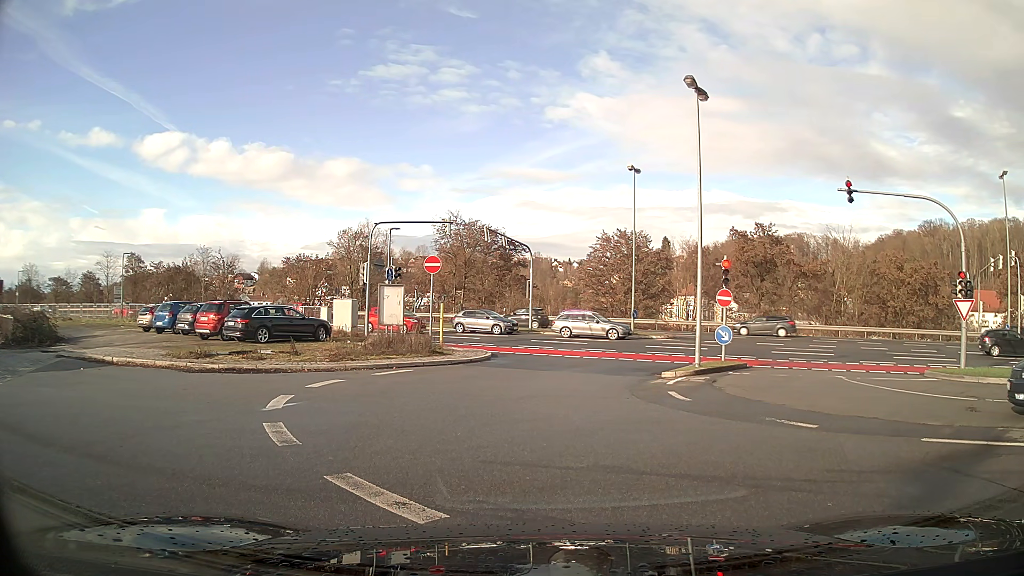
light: Day
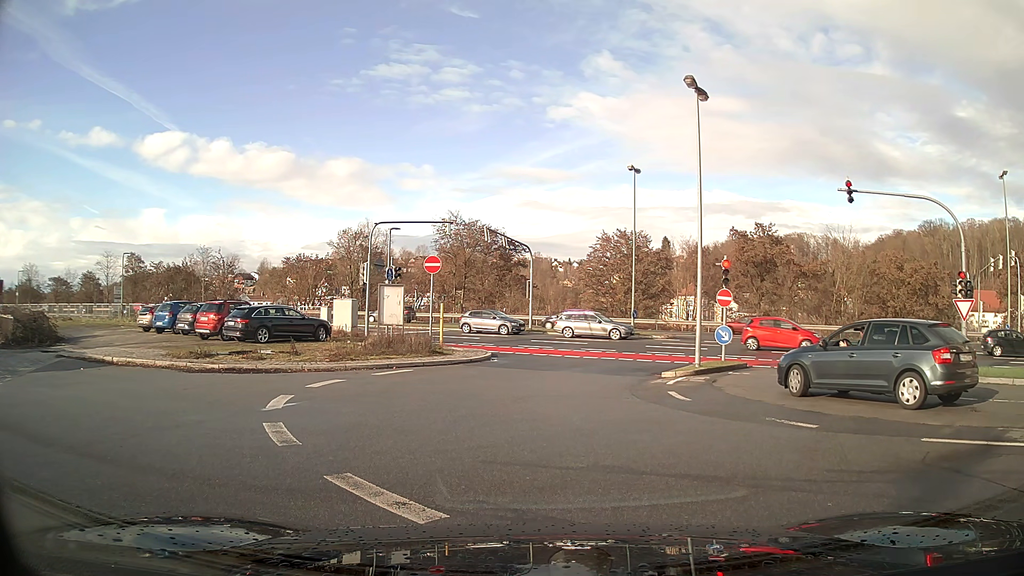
(0.0, 0.0) m; 0°
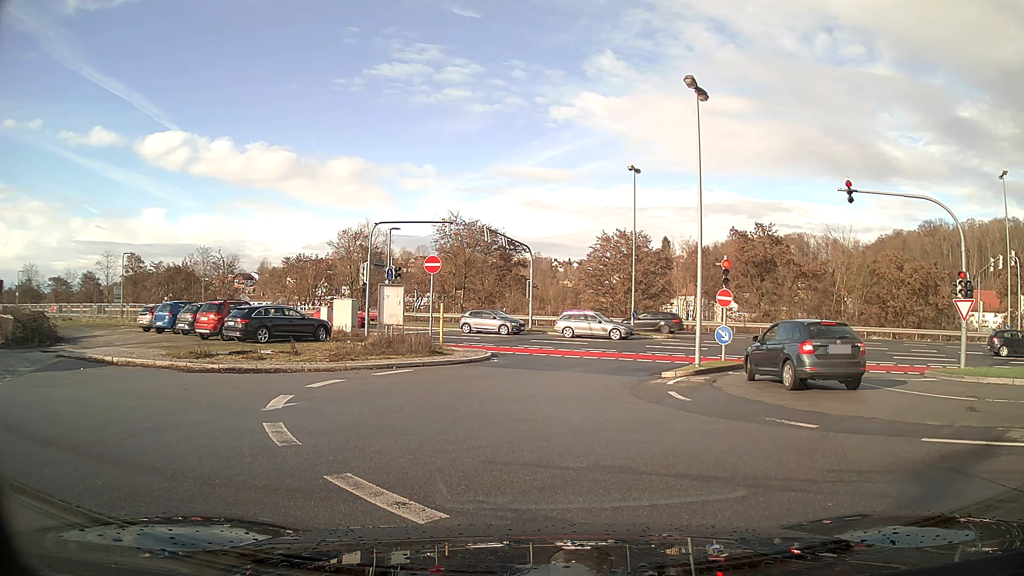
(0.0, 0.0) m; 0°
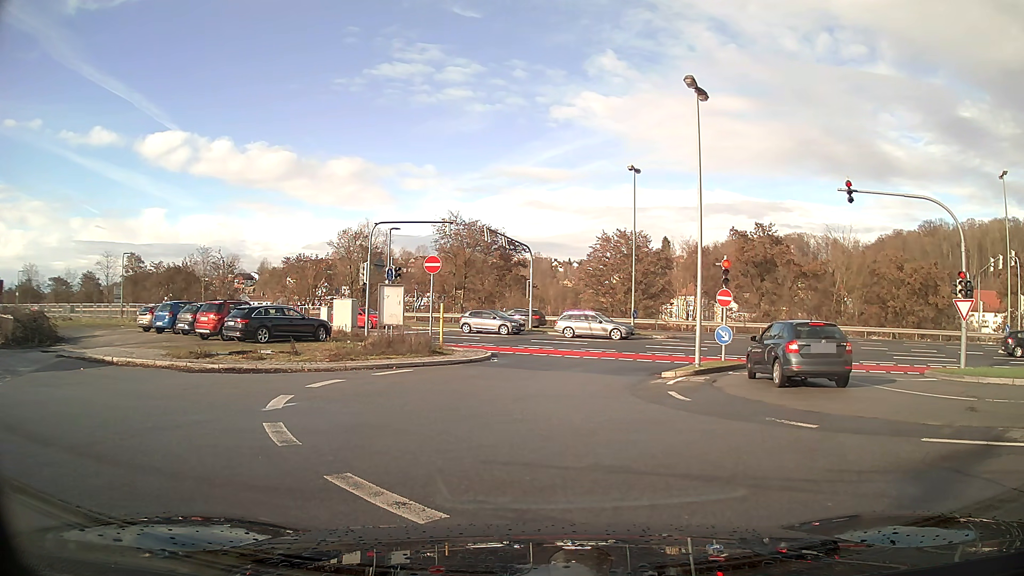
(0.0, 0.0) m; 0°
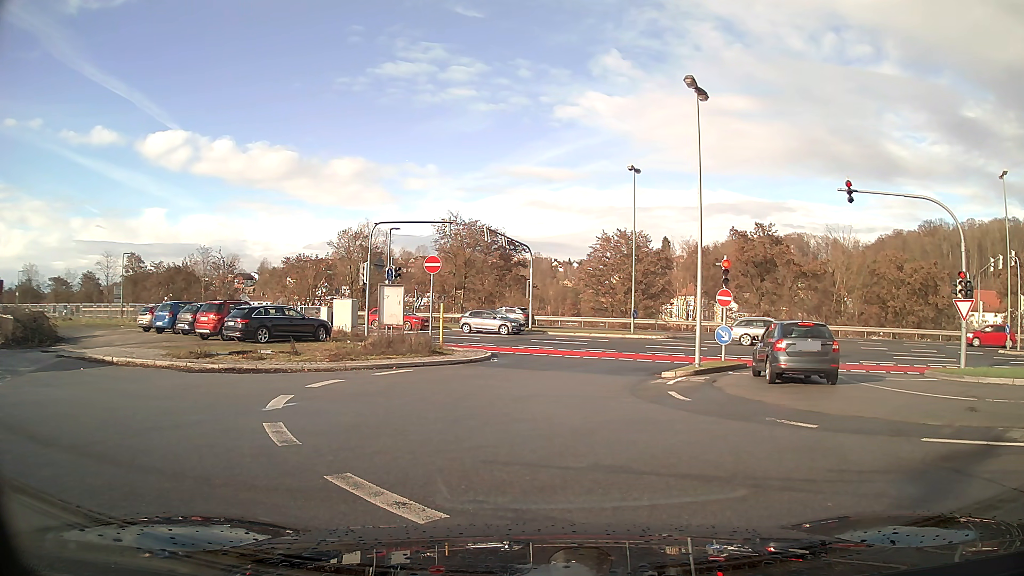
(0.0, 0.0) m; 0°
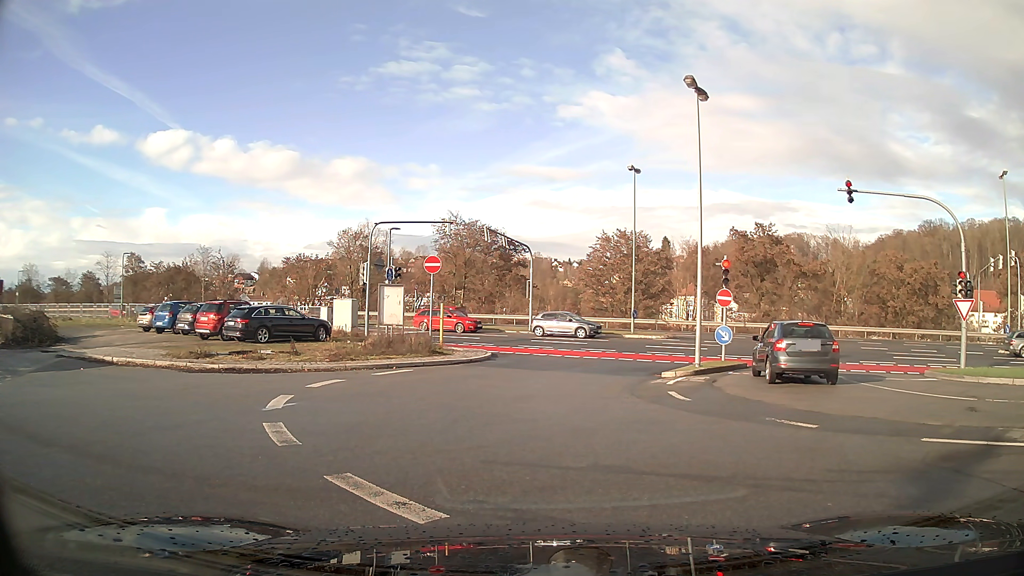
(0.0, 0.0) m; 0°
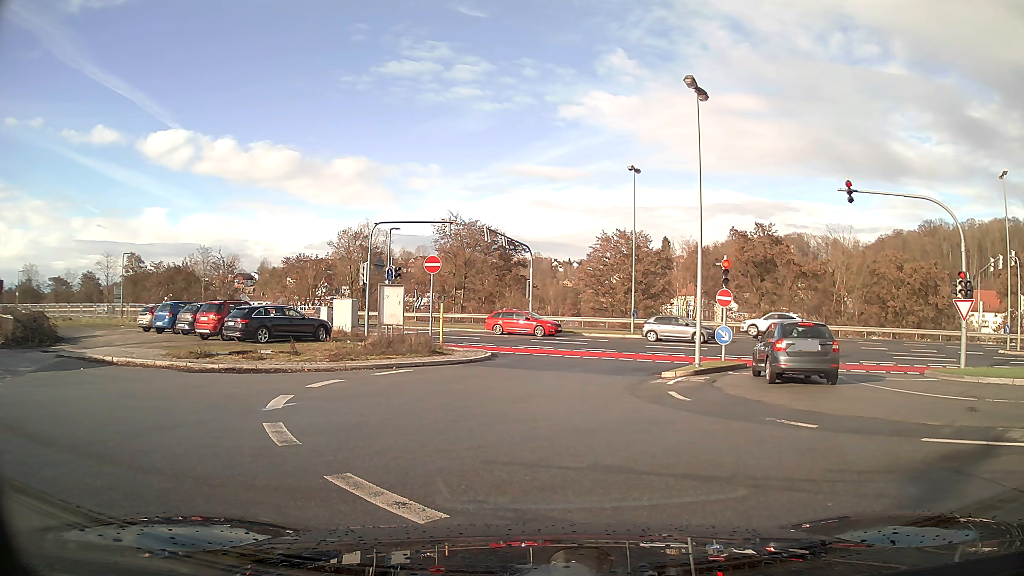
(0.0, 0.0) m; 0°
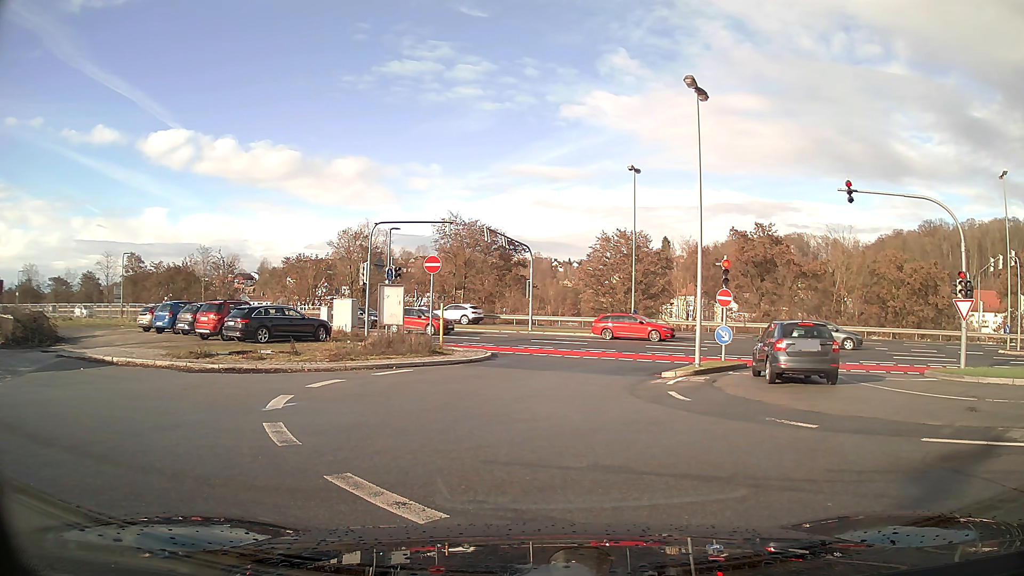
(0.0, 0.0) m; 0°
